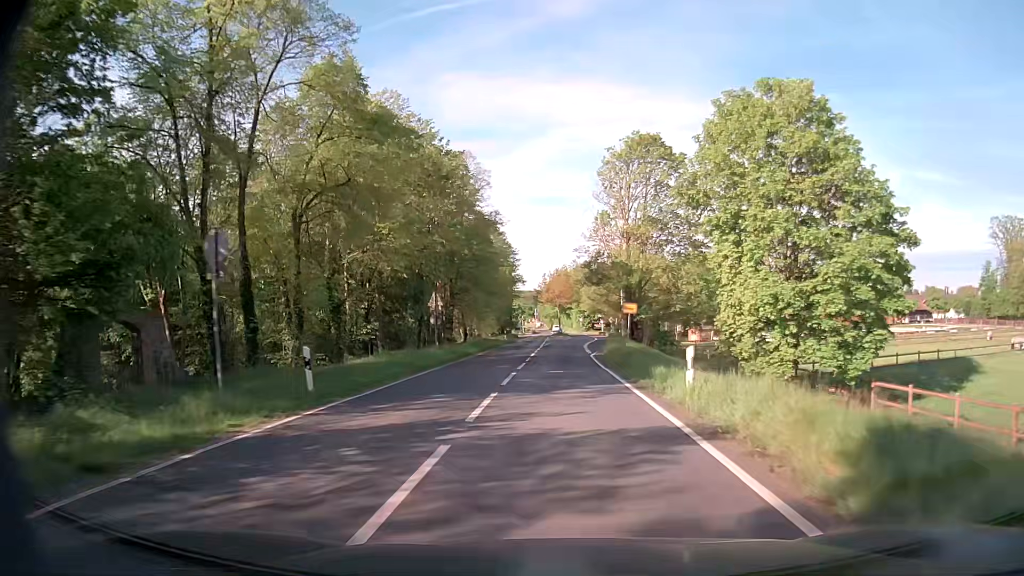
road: secondary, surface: asphalt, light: Day
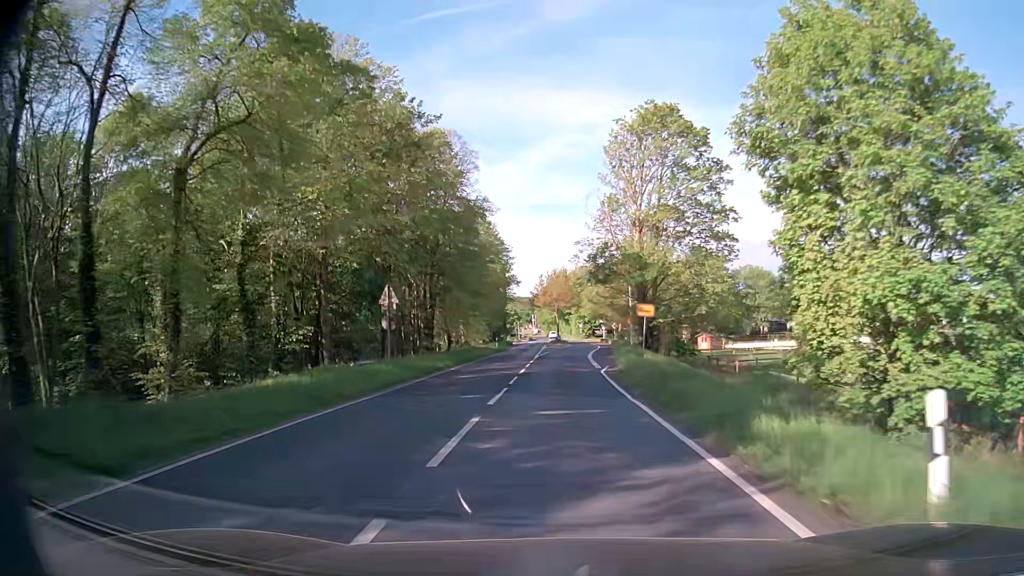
(0.0, +9.0) m; 0°
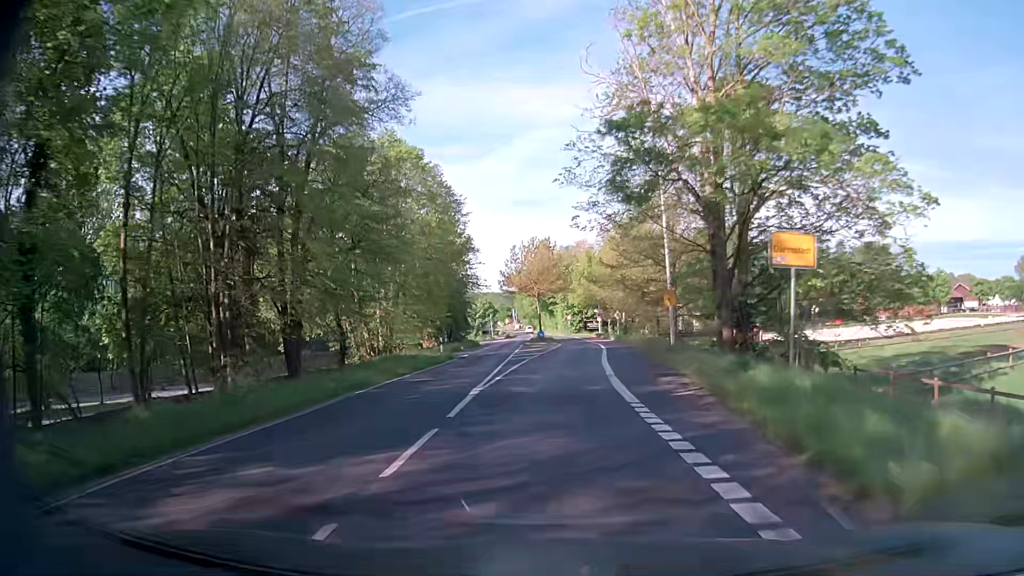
(+0.3, +25.3) m; +2°
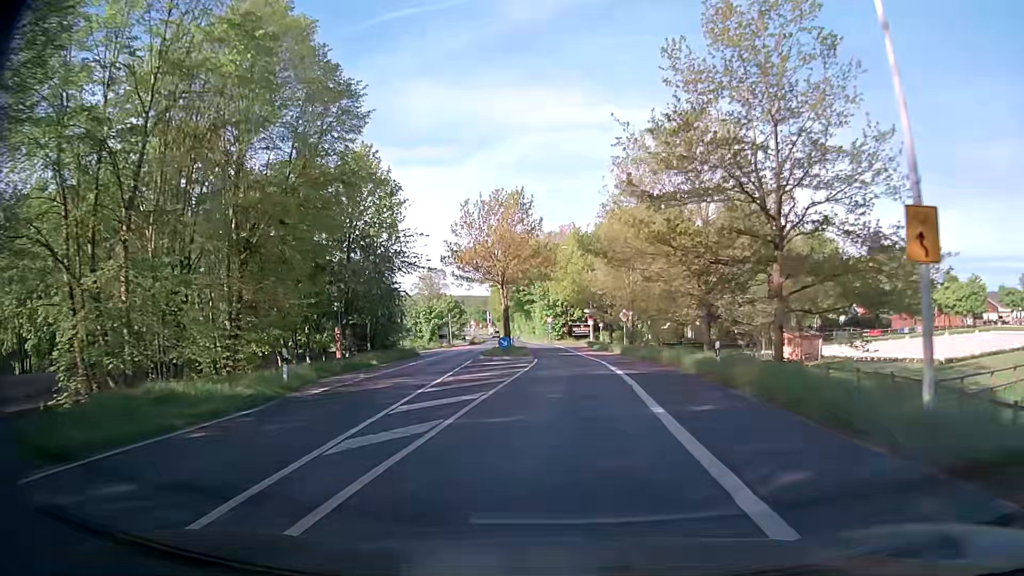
(+0.1, +23.0) m; +2°
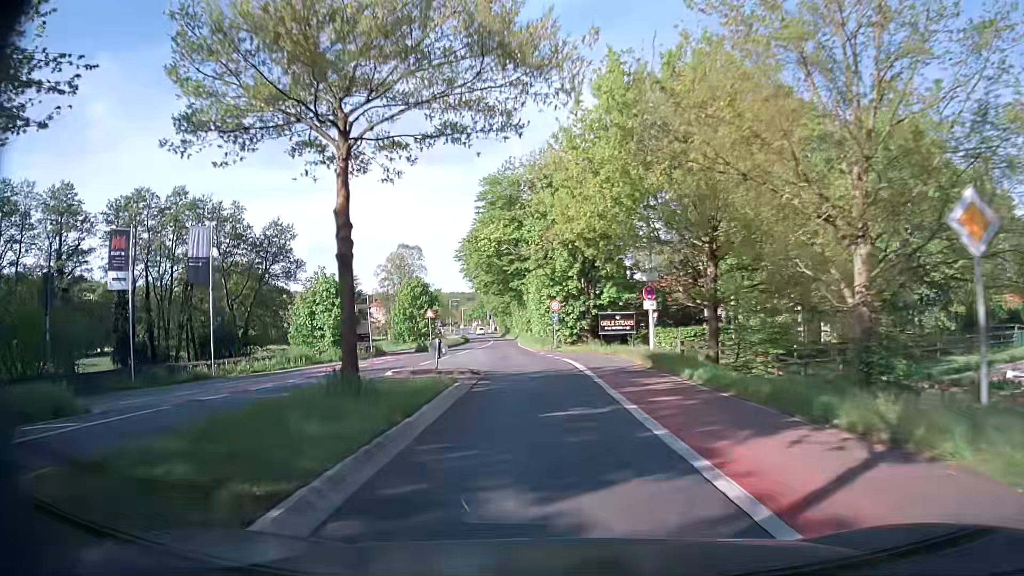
(+0.2, +38.6) m; -1°
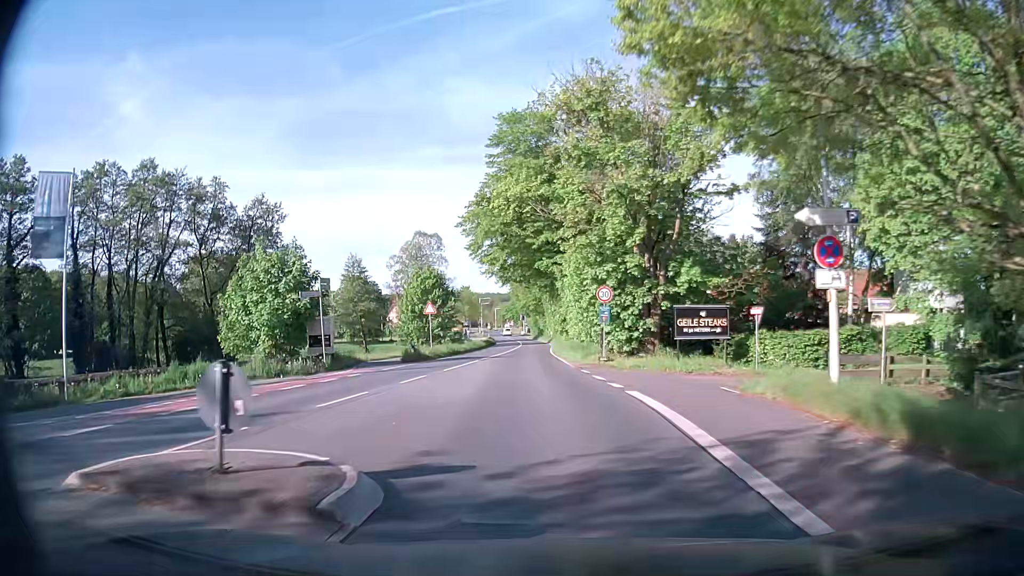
(-0.4, +15.2) m; -3°
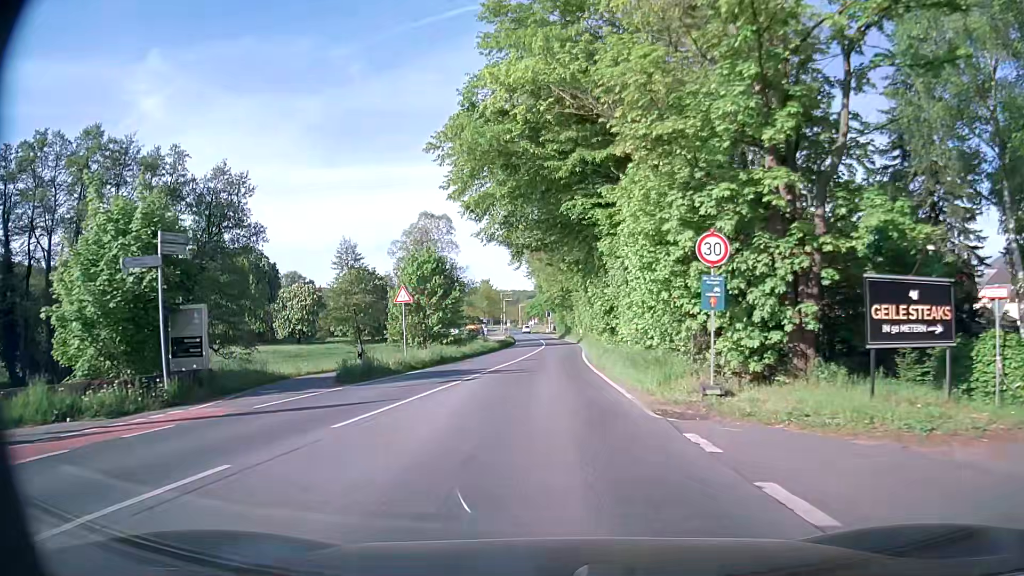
(-0.5, +14.5) m; -3°
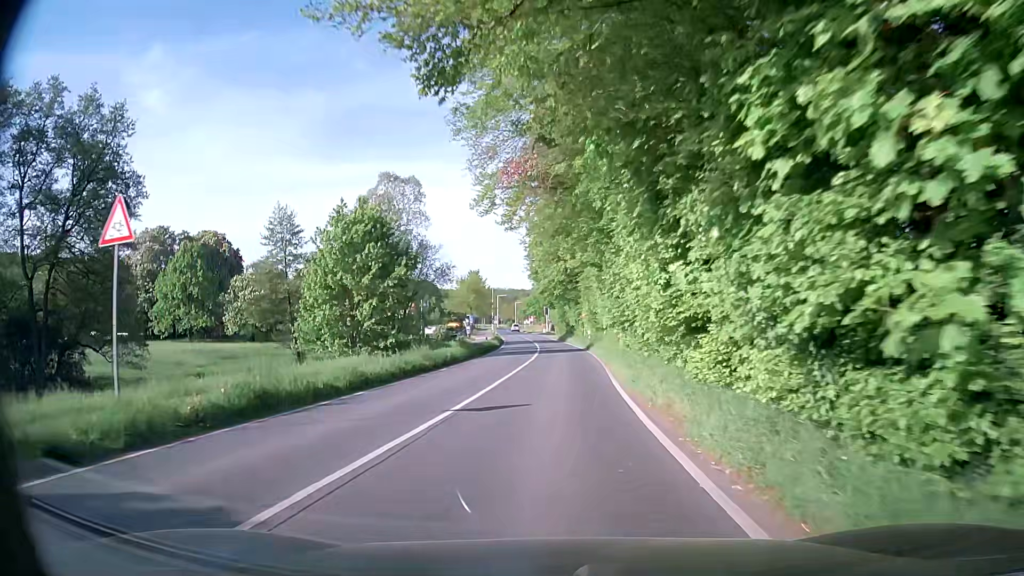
(0.0, +20.0) m; 0°
(0, +10) (0, +20) (+1, +30) (+1, +40) (+1, +50) (+1, +60) (+1, +70) (0, +80) (-1, +90) (-2, +100) m
